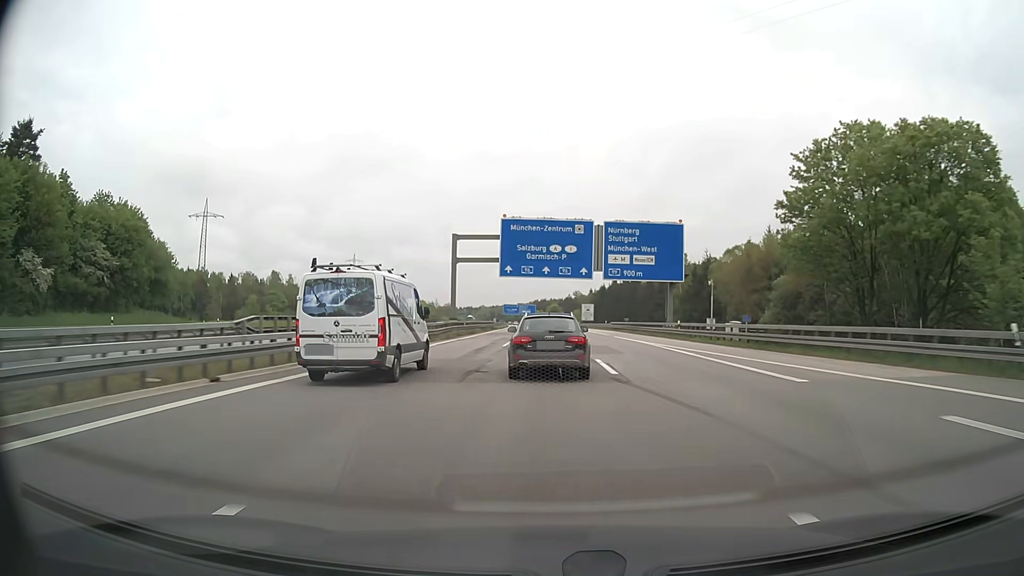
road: motorway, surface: asphalt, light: Day
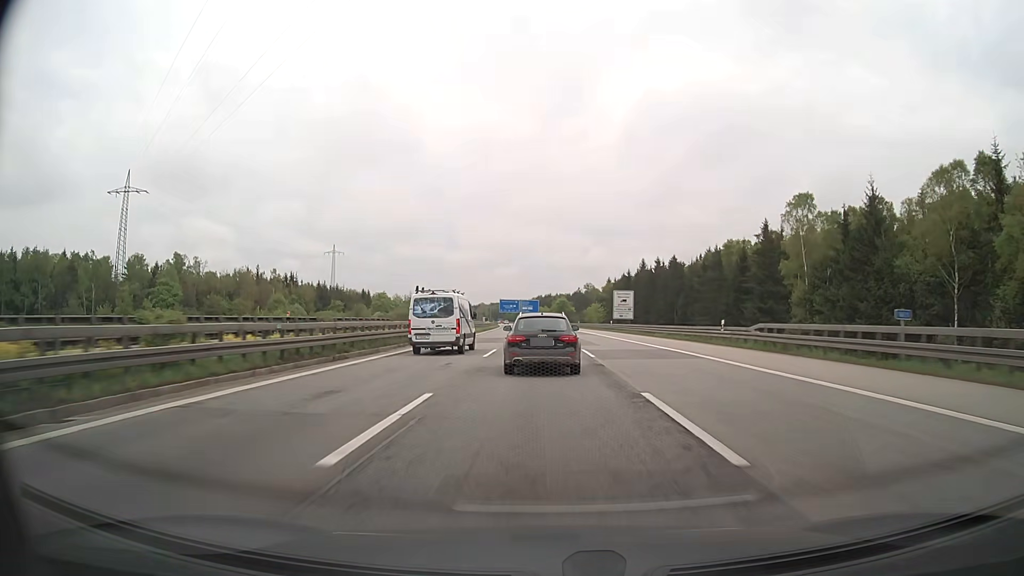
(-0.3, +64.4) m; 0°
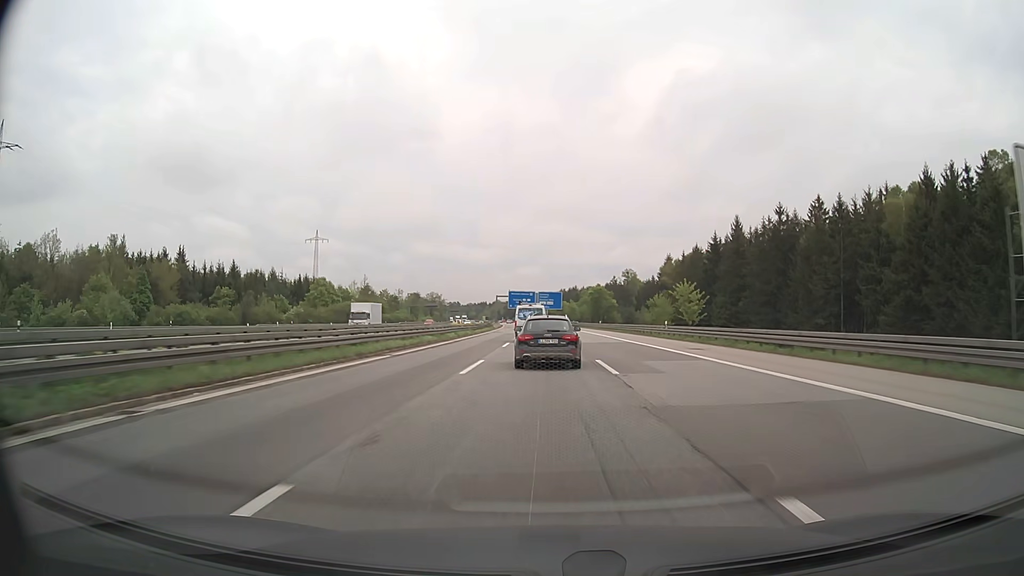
(-1.2, +79.5) m; -2°
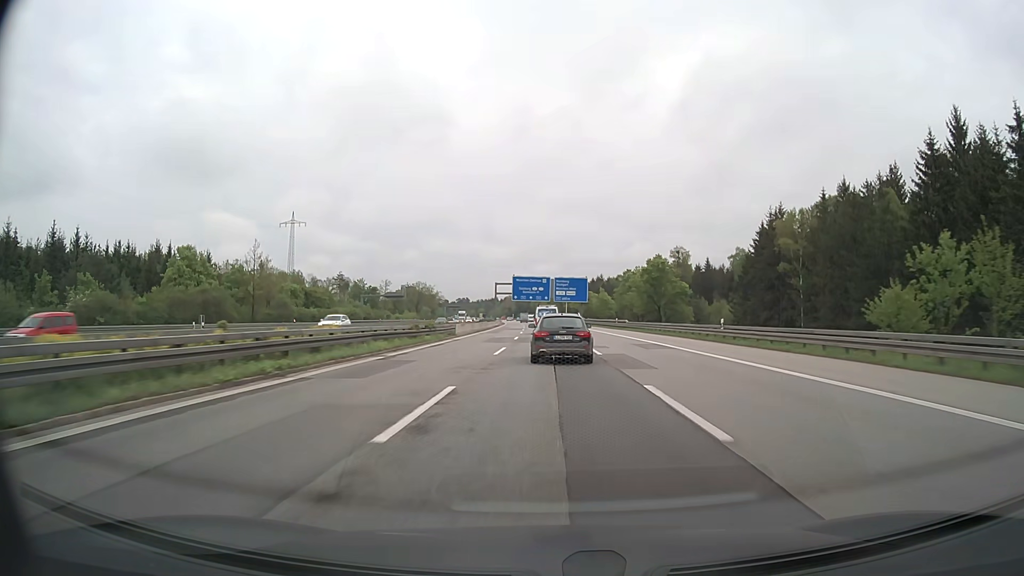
(-0.9, +64.4) m; -2°
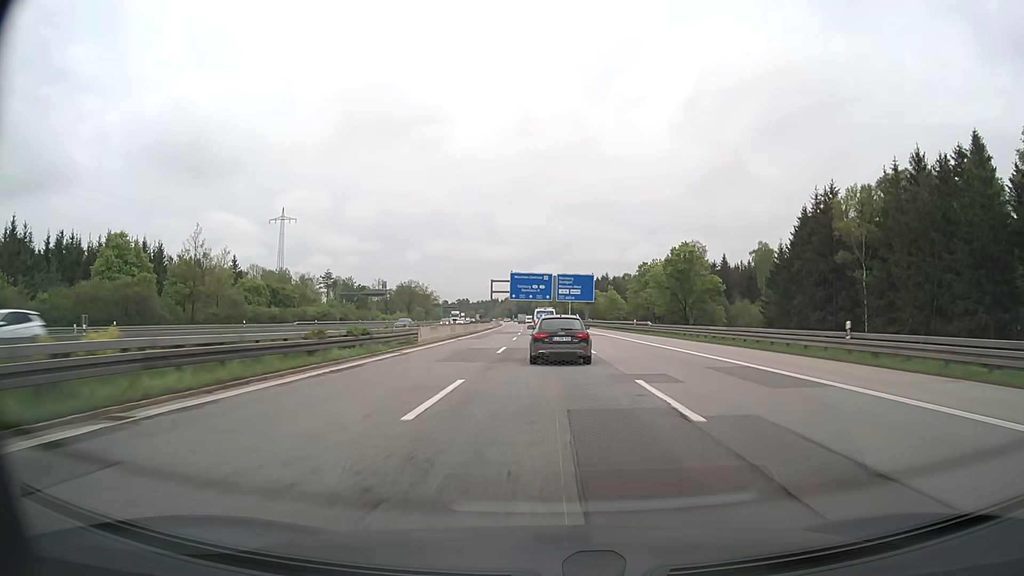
(0.0, +16.3) m; 0°
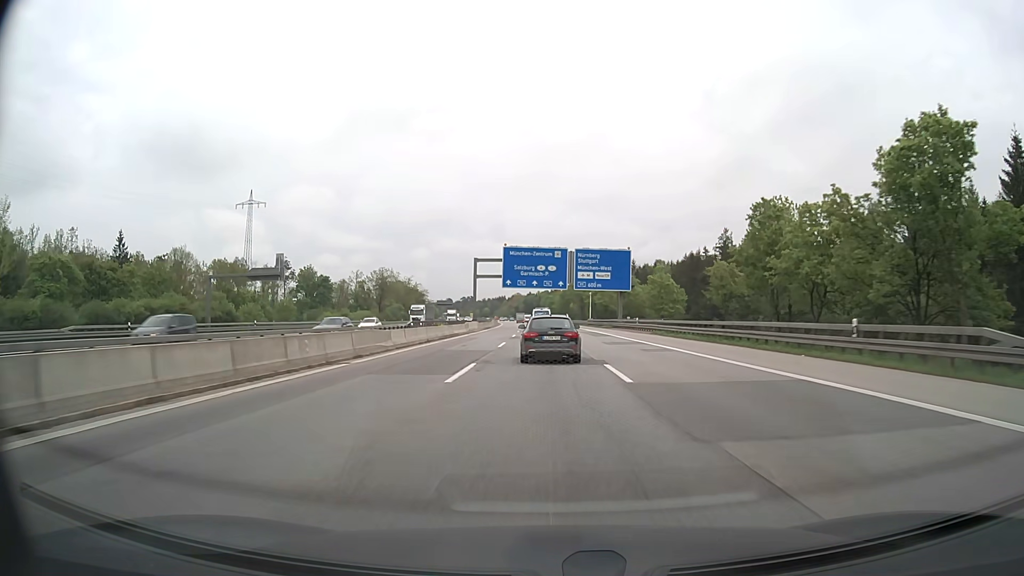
(-0.2, +48.7) m; -1°
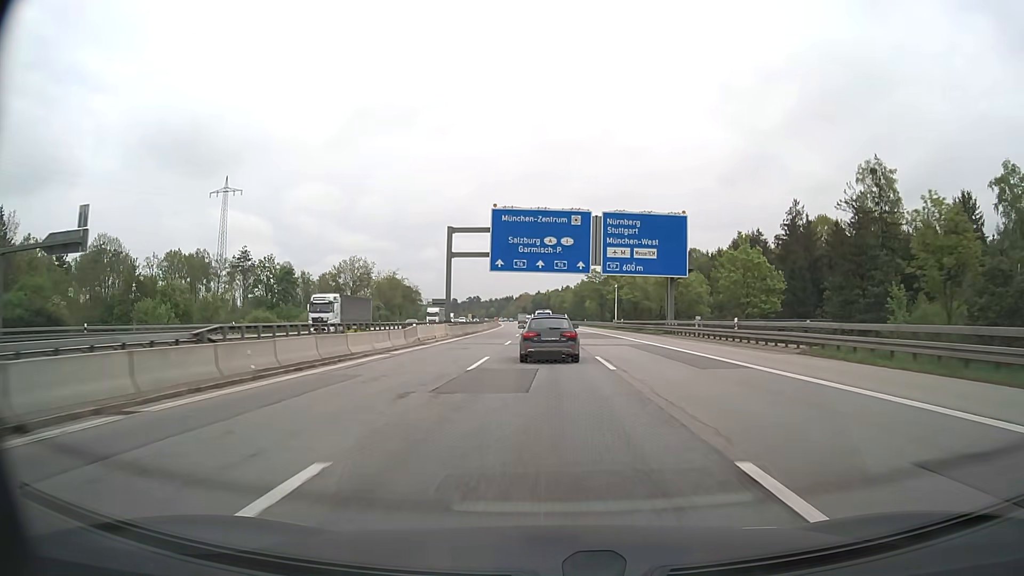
(-0.2, +32.5) m; -1°
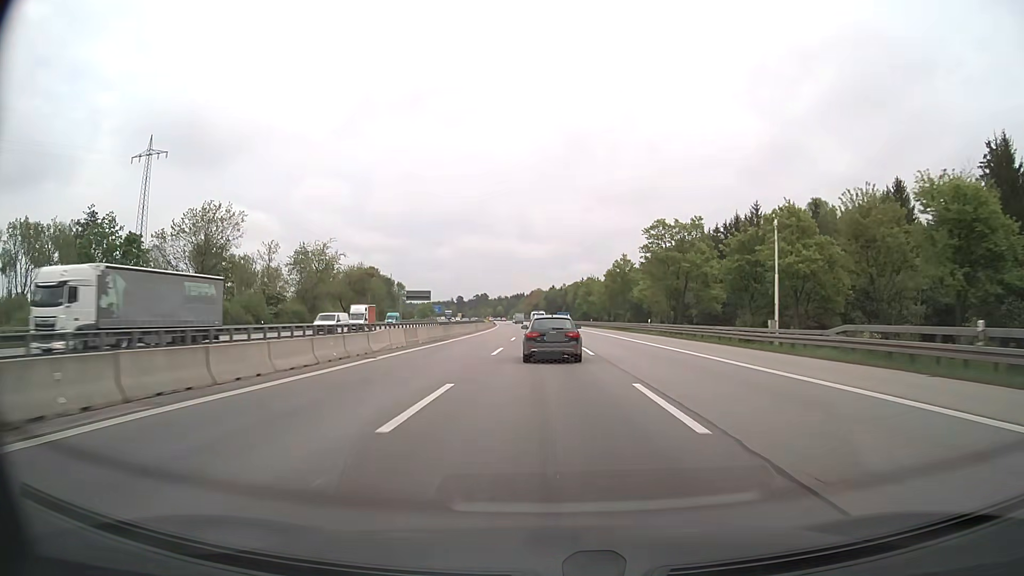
(-0.6, +65.2) m; -1°
(0, +10) (0, +20) (0, +30) (0, +40) (0, +50) (-1, +60) (-1, +70) (-1, +80) (-1, +90) (-2, +100) m
